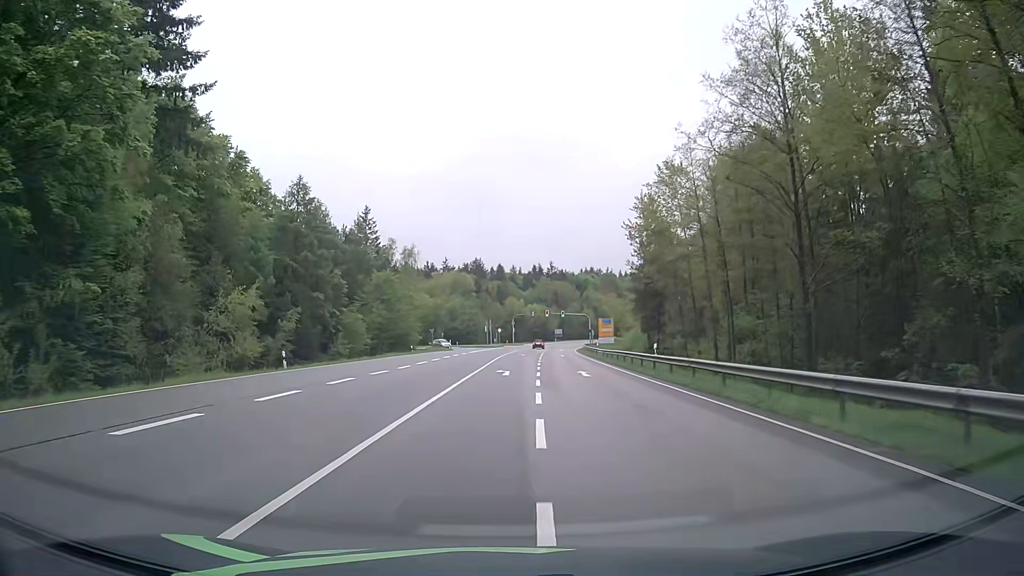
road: secondary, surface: asphalt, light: Day
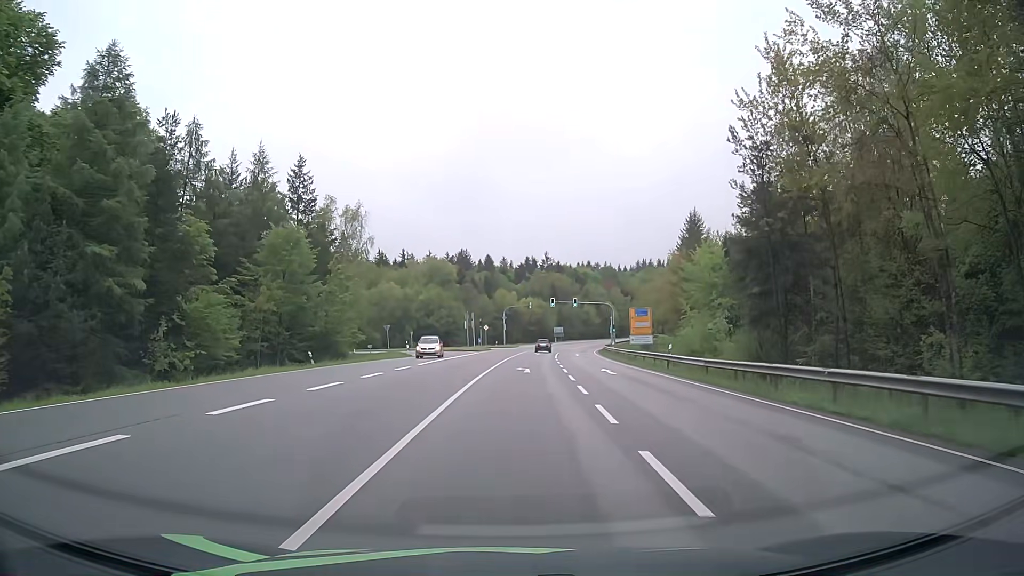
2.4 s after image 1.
(+0.3, +33.0) m; +1°
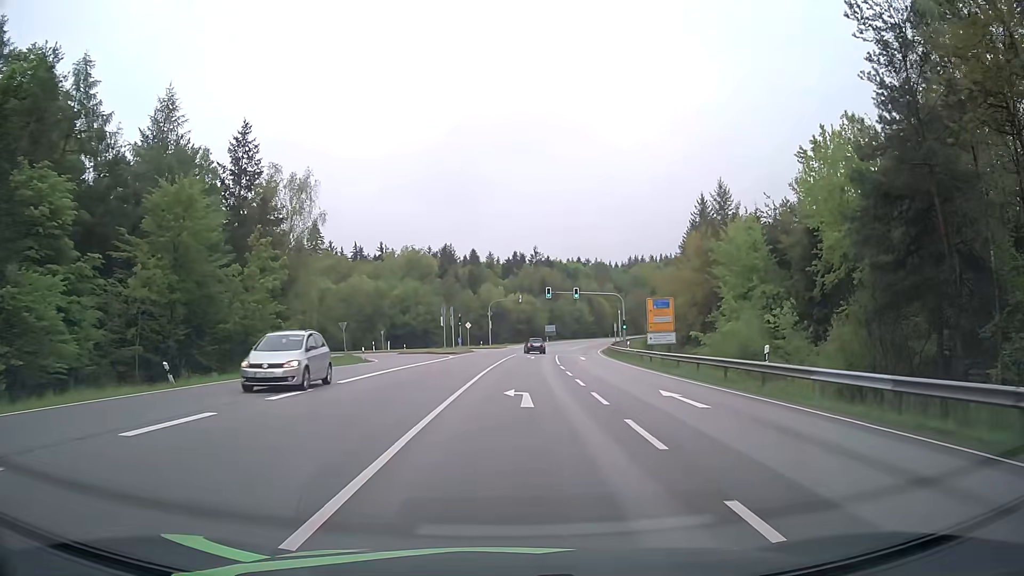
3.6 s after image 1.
(+0.1, +14.6) m; +1°
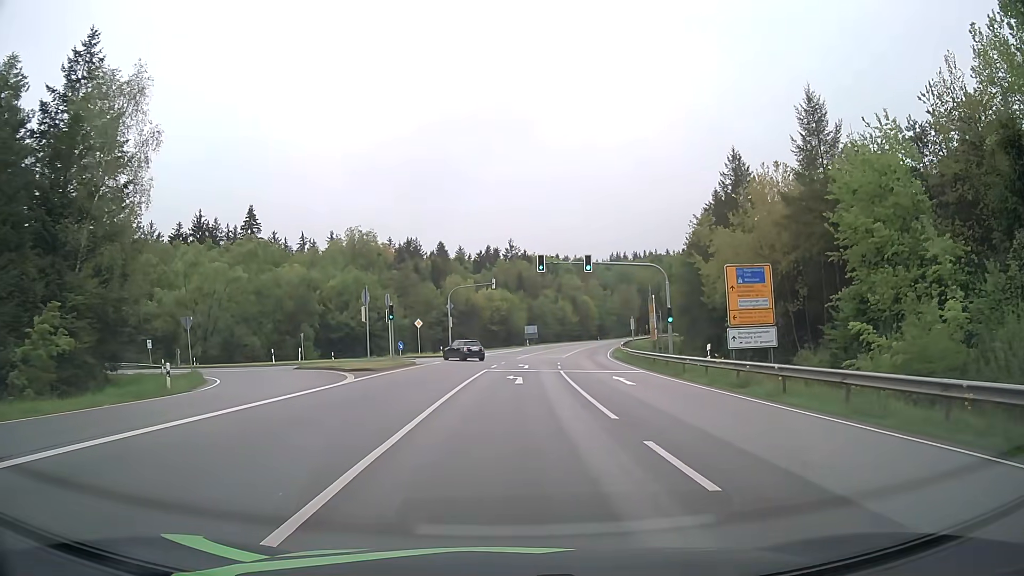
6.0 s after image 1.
(+0.5, +26.3) m; +2°
(0, +10) (0, +20) (0, +30) (0, +40) (-3, +49) (-11, +55) (-21, +58) (-31, +59) (-40, +61) (-50, +64) m
